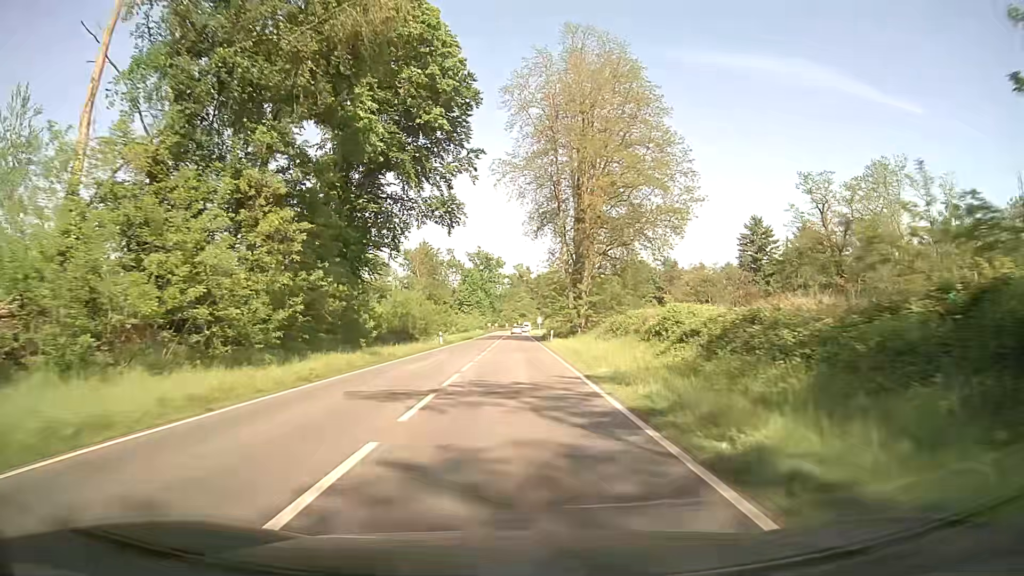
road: primary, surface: asphalt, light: Day
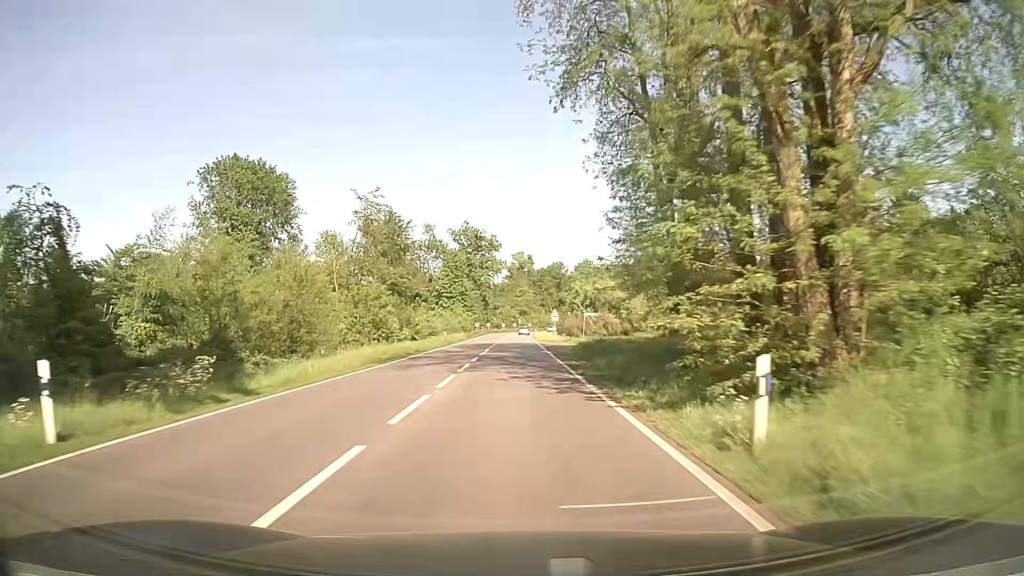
(+0.1, +45.3) m; 0°
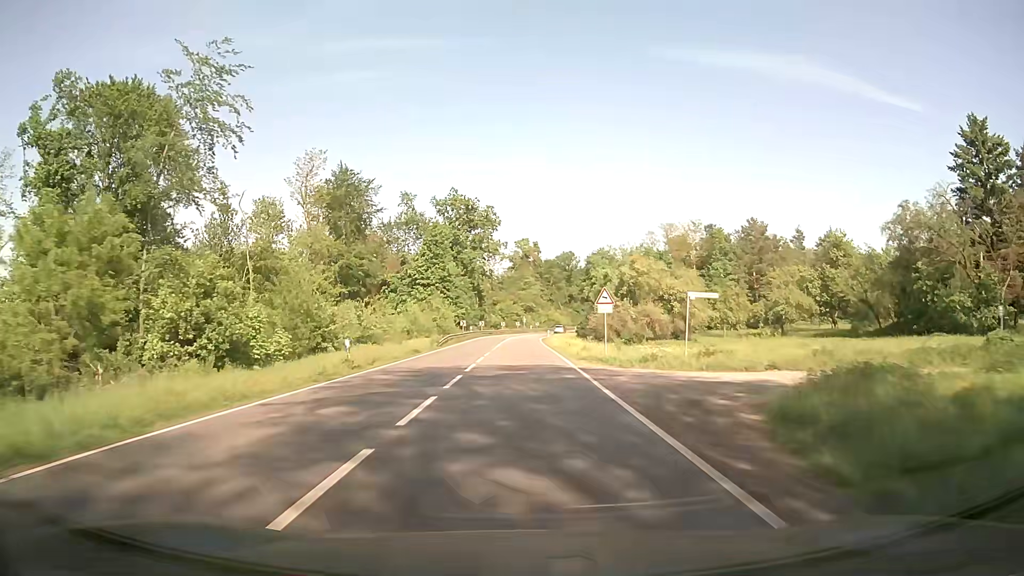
(-0.1, +34.0) m; 0°
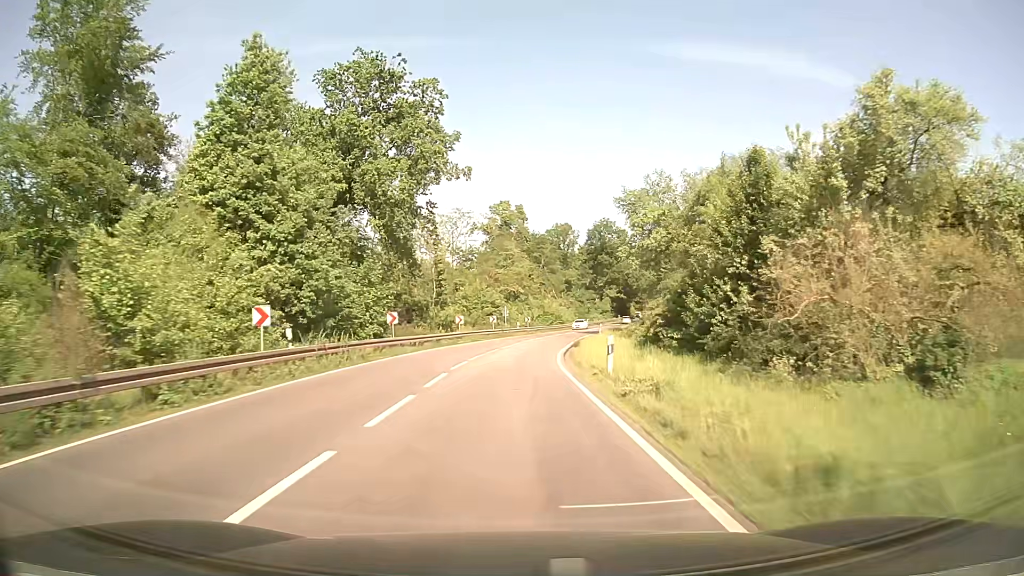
(+0.6, +56.7) m; +2°
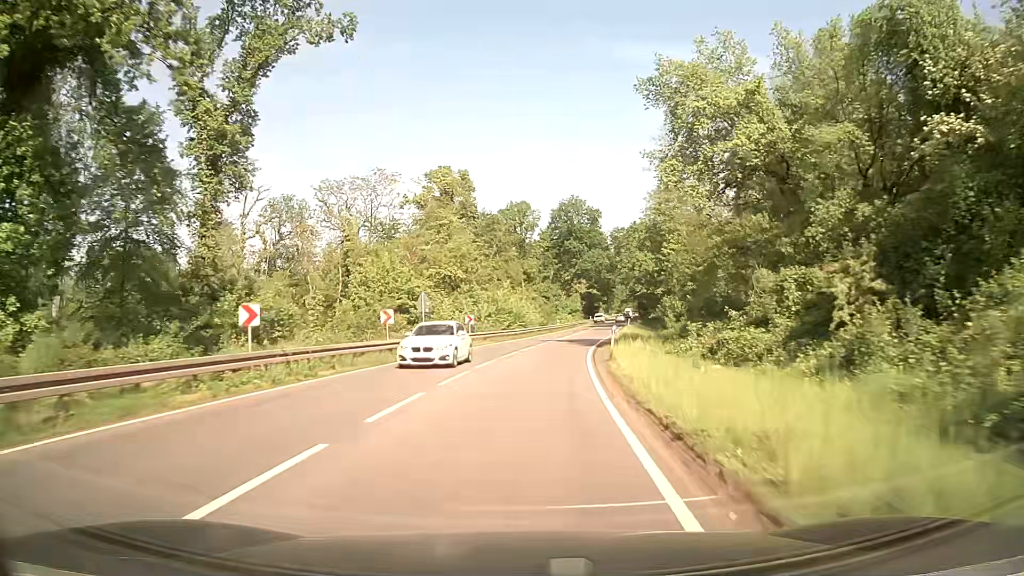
(+1.0, +34.0) m; +4°
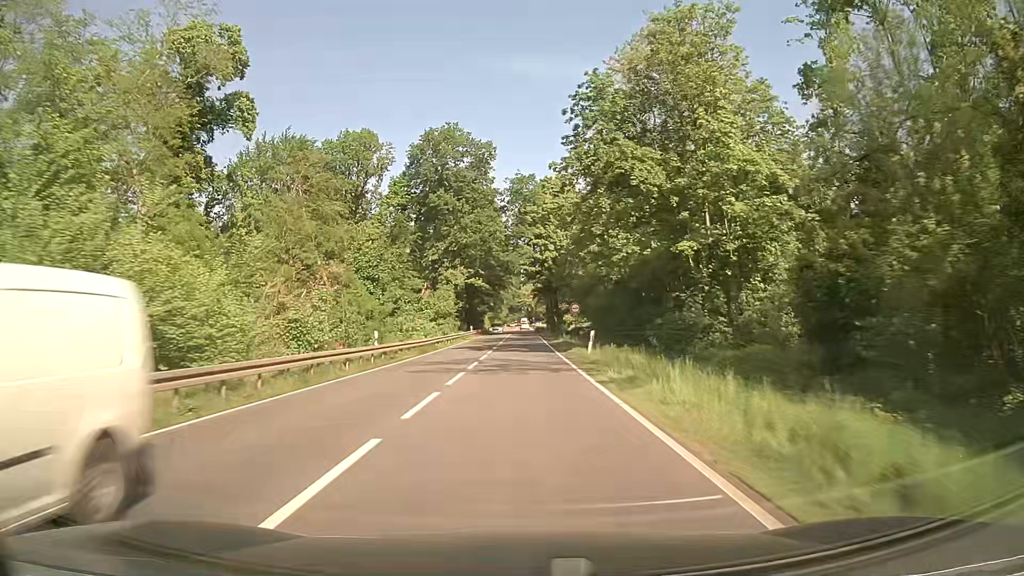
(+5.6, +55.9) m; +10°
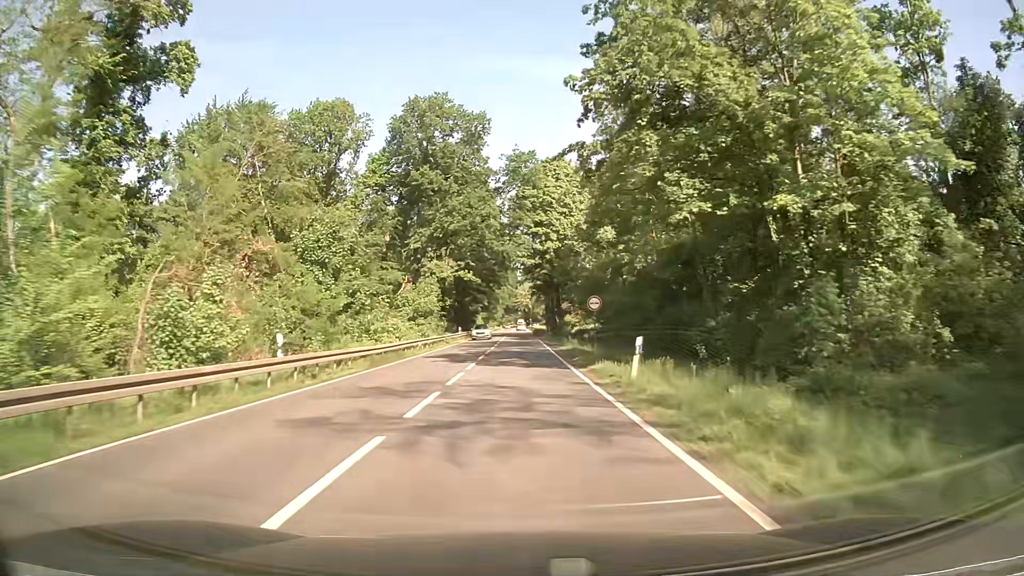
(0.0, +11.2) m; 0°
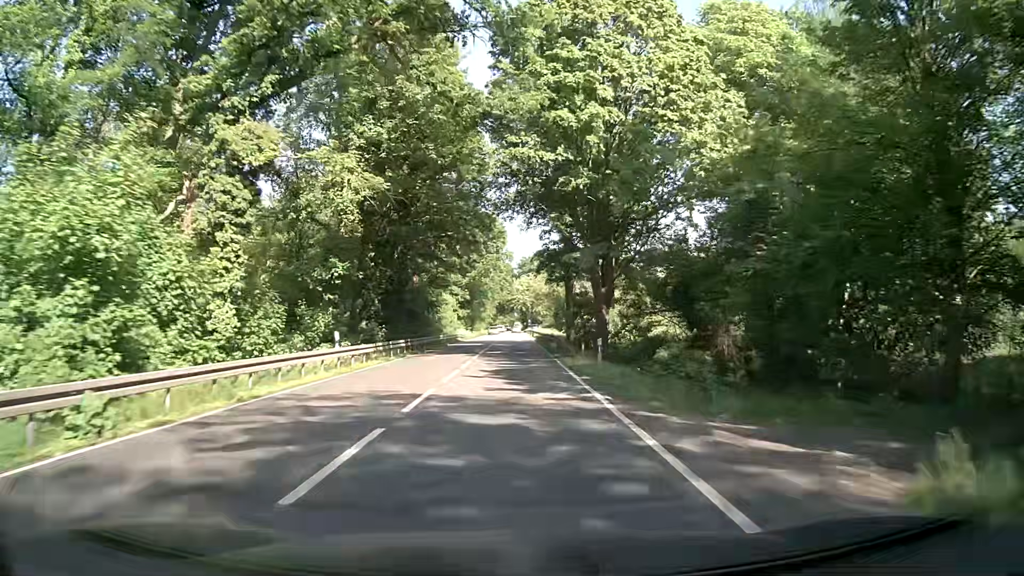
(+0.3, +44.9) m; +1°
(0, +10) (0, +20) (0, +30) (0, +40) (-1, +50) (-1, +60) (-1, +70) (-1, +80) (-1, +90) (-1, +100) m
